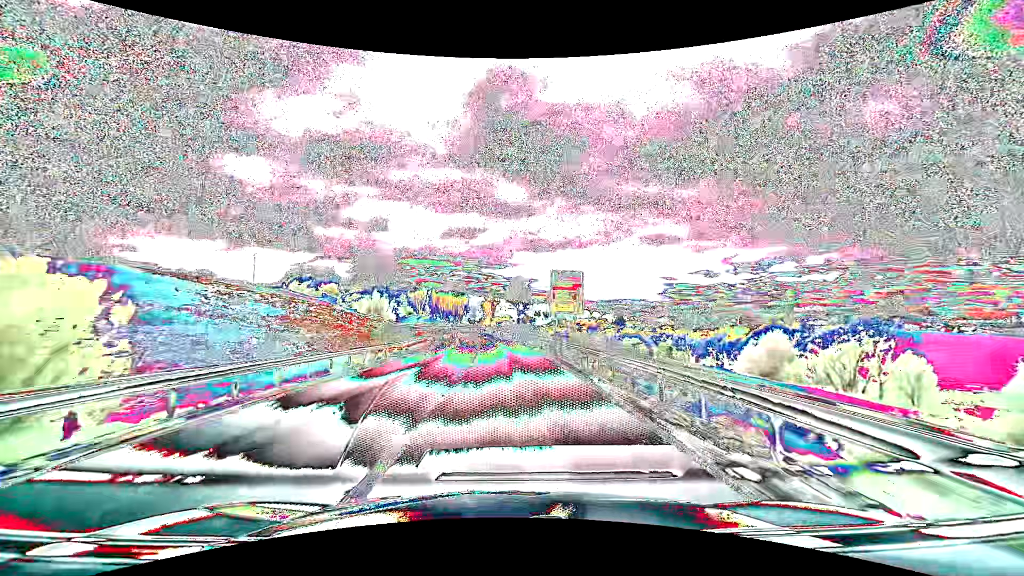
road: secondary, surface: asphalt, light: Day
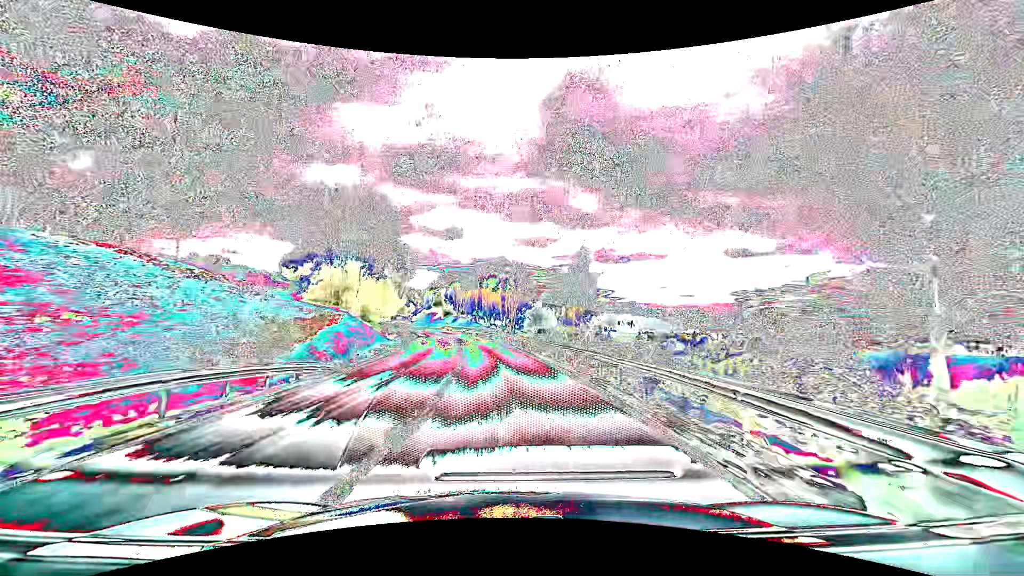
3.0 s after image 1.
(-3.7, +65.1) m; -8°
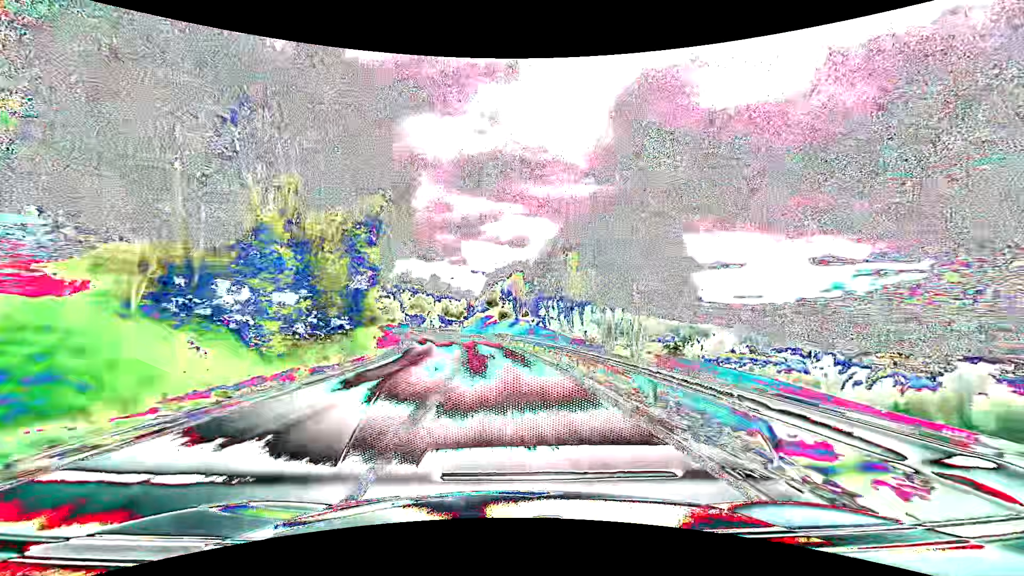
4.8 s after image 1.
(-2.4, +38.5) m; -8°
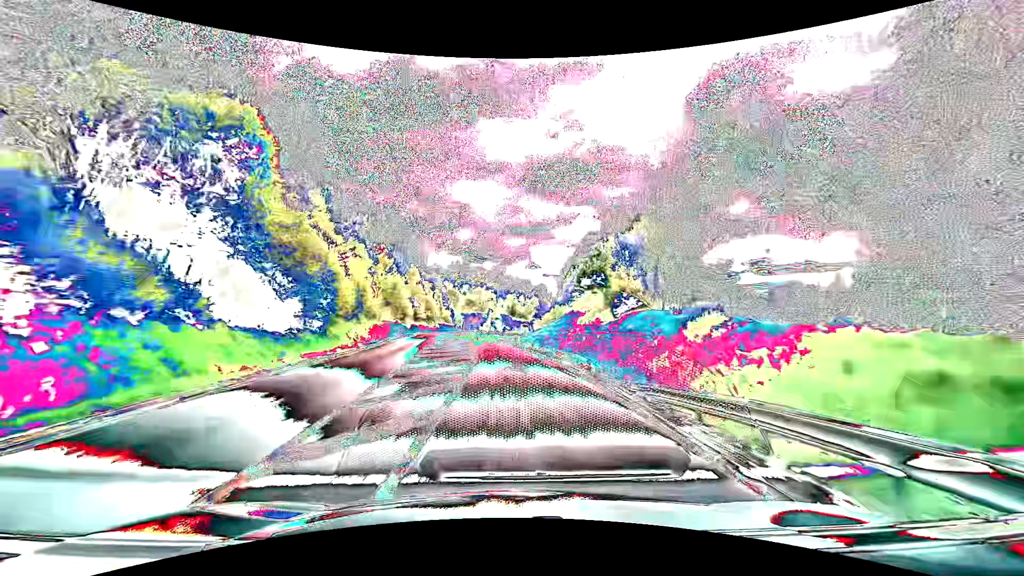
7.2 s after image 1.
(-4.1, +51.1) m; -8°
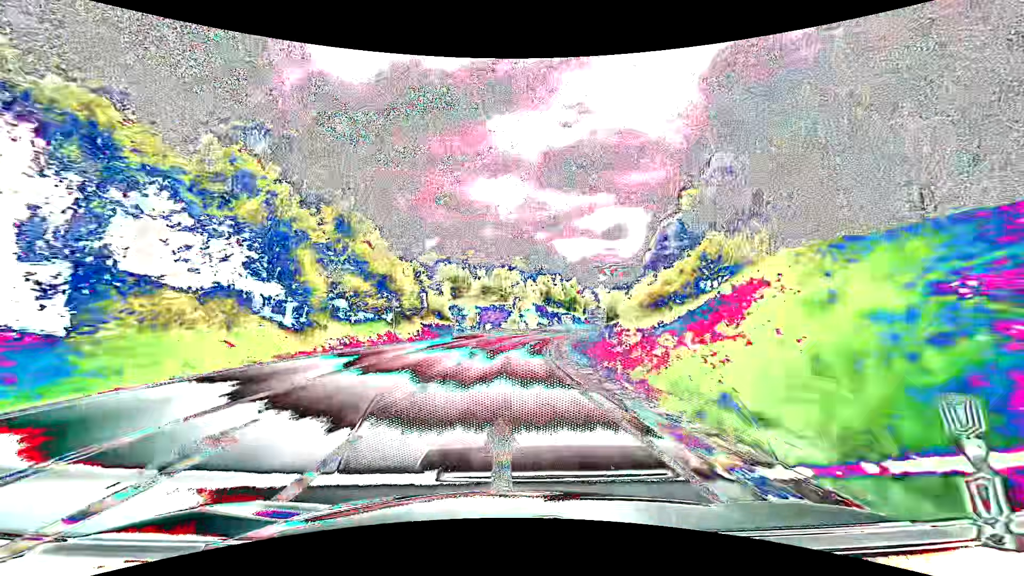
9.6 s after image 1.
(-1.8, +49.6) m; -3°
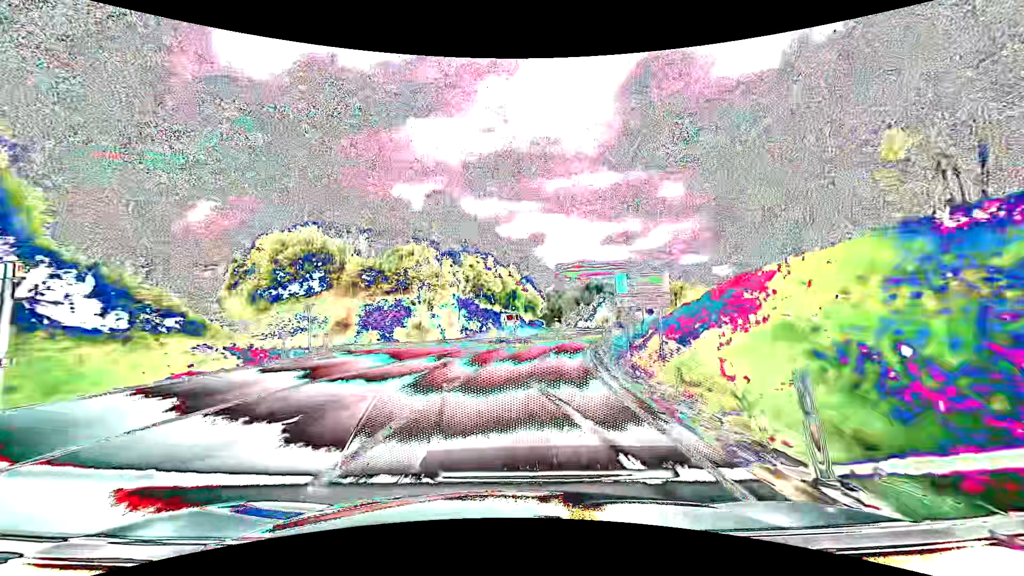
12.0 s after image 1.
(+1.8, +46.4) m; +8°
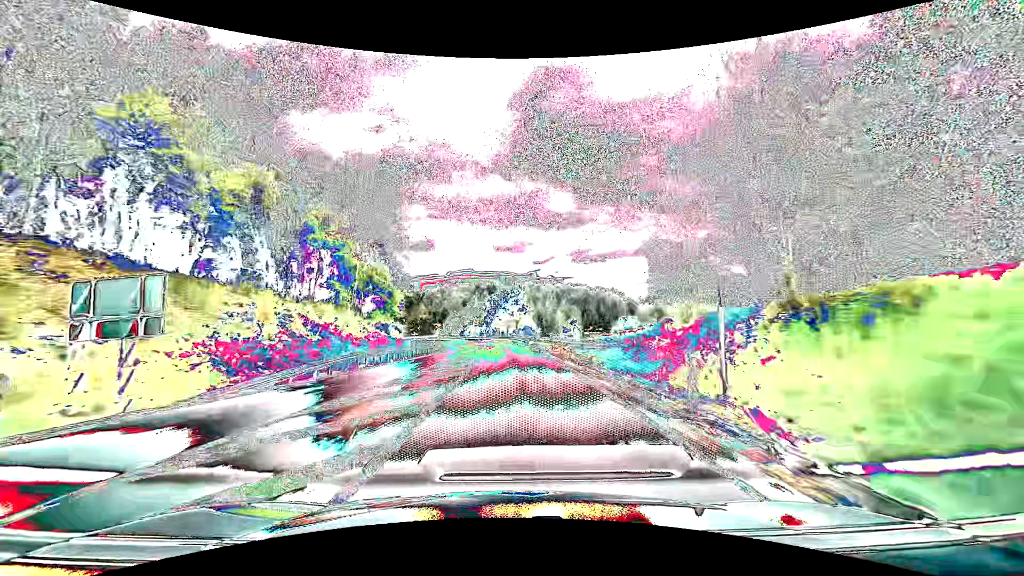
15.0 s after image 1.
(+7.4, +55.0) m; +13°
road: primary_link
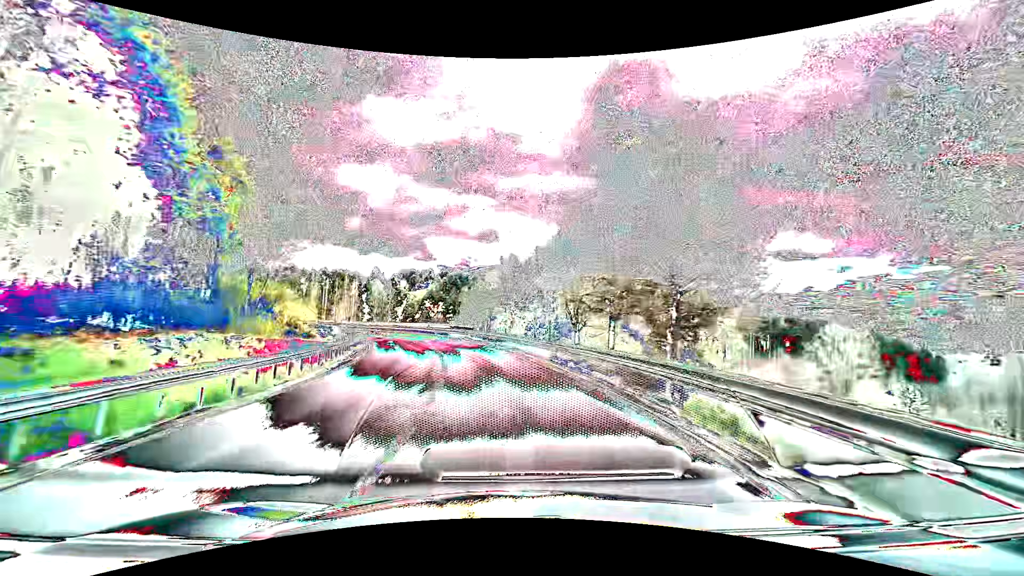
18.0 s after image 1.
(-1.7, +54.7) m; -6°
(0, +10) (-1, +20) (-3, +30) (-5, +39) (-9, +49) (-13, +58) (-17, +67) (-22, +76) (-28, +84) (-35, +91) m
